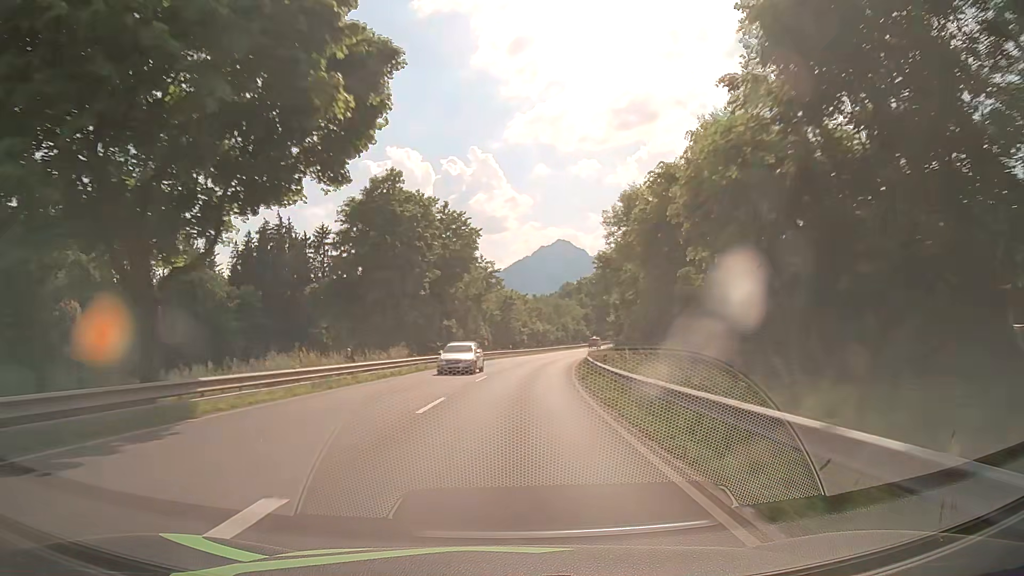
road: primary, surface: asphalt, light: Day
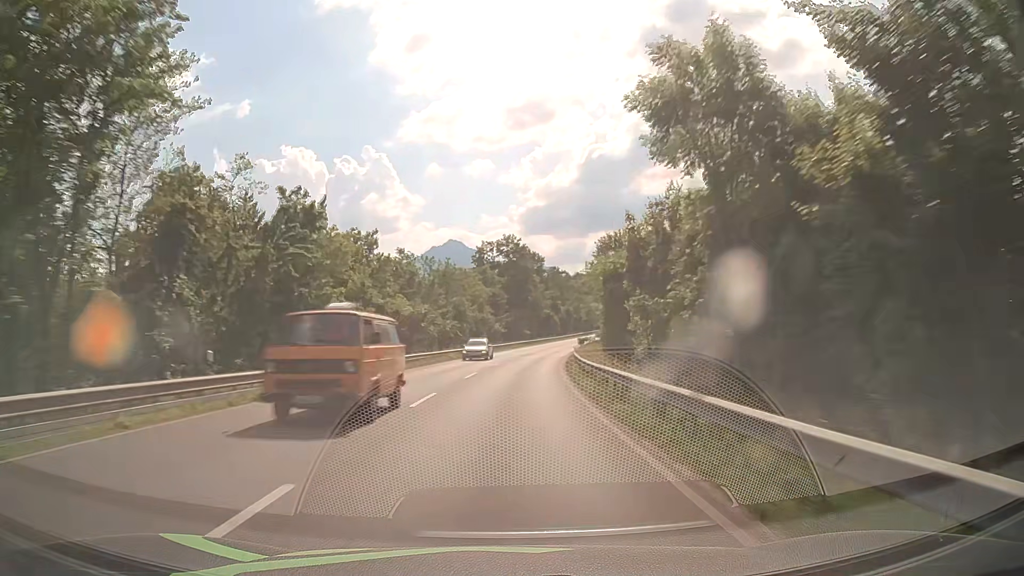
(+5.0, +58.8) m; +9°
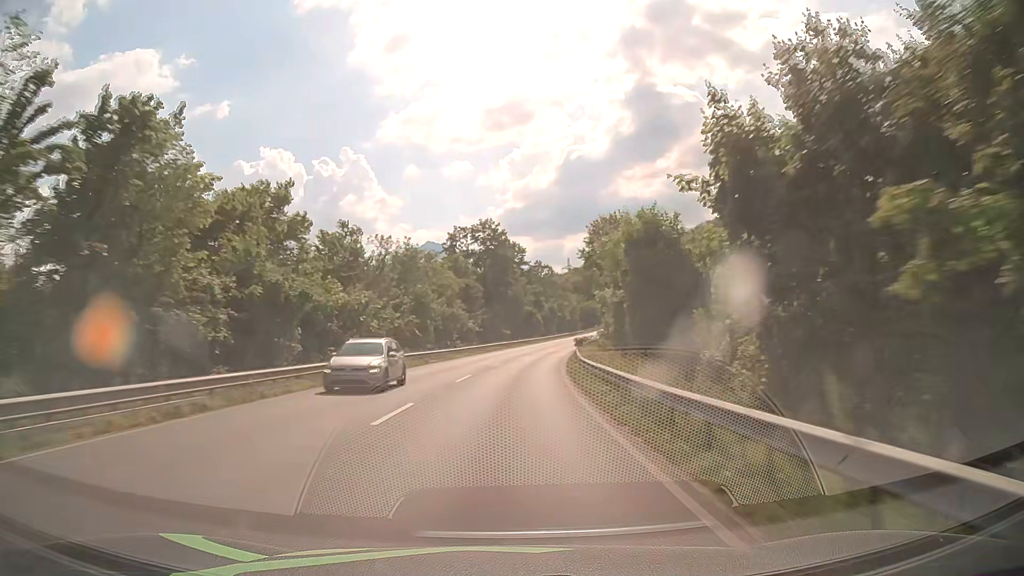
(+0.3, +15.1) m; +2°
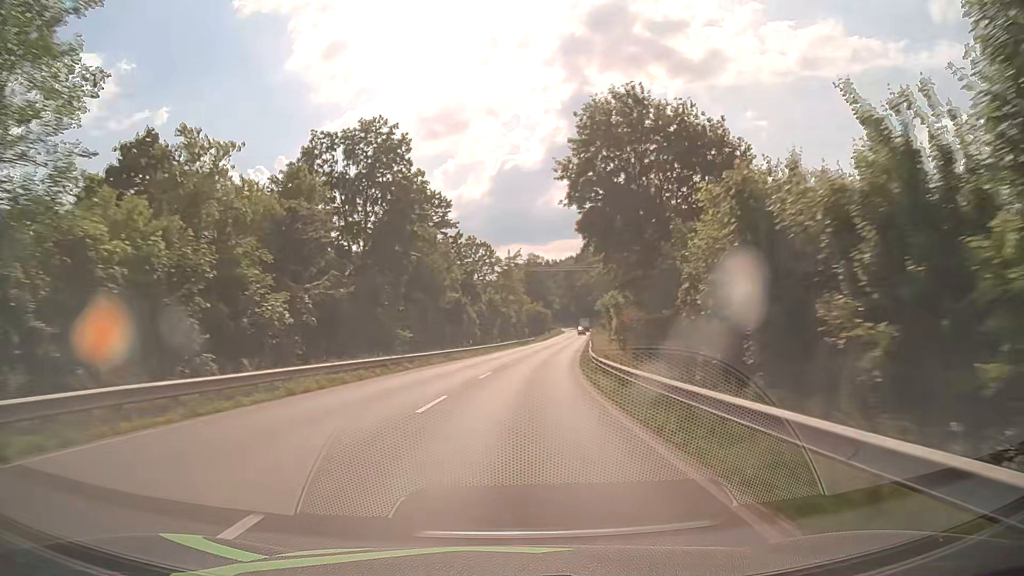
(+2.4, +45.9) m; +6°
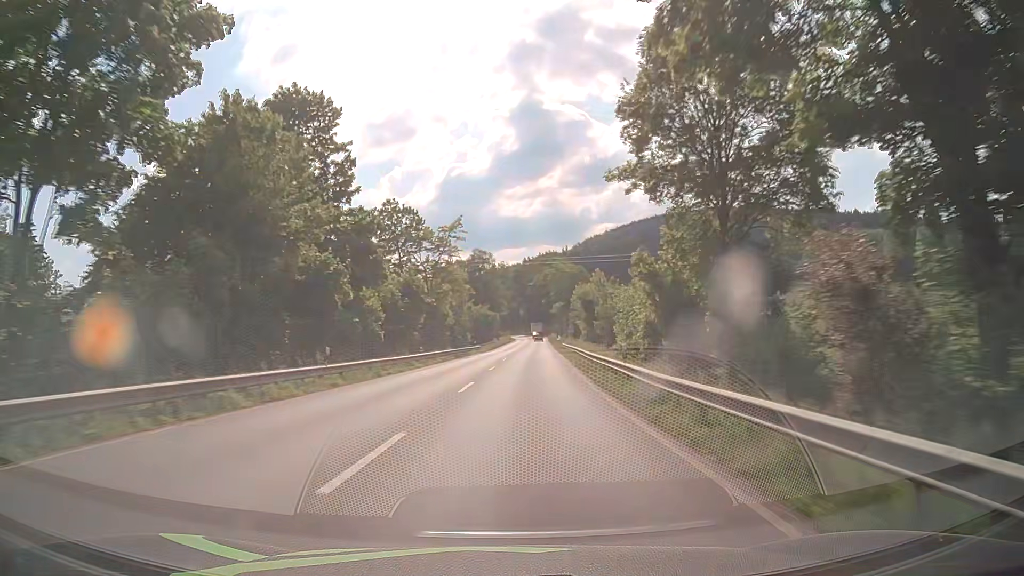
(+1.2, +30.9) m; +5°
